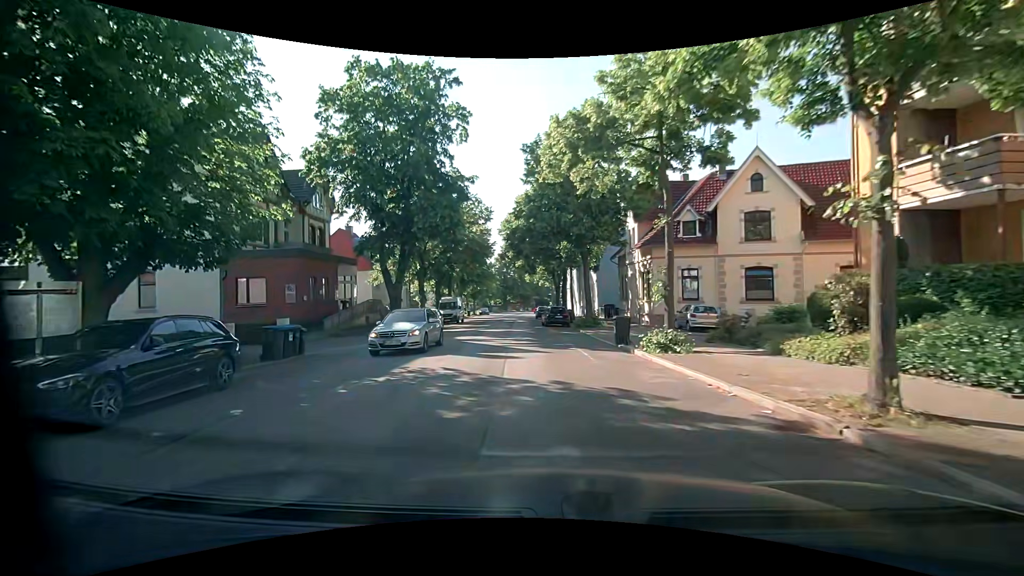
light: Day
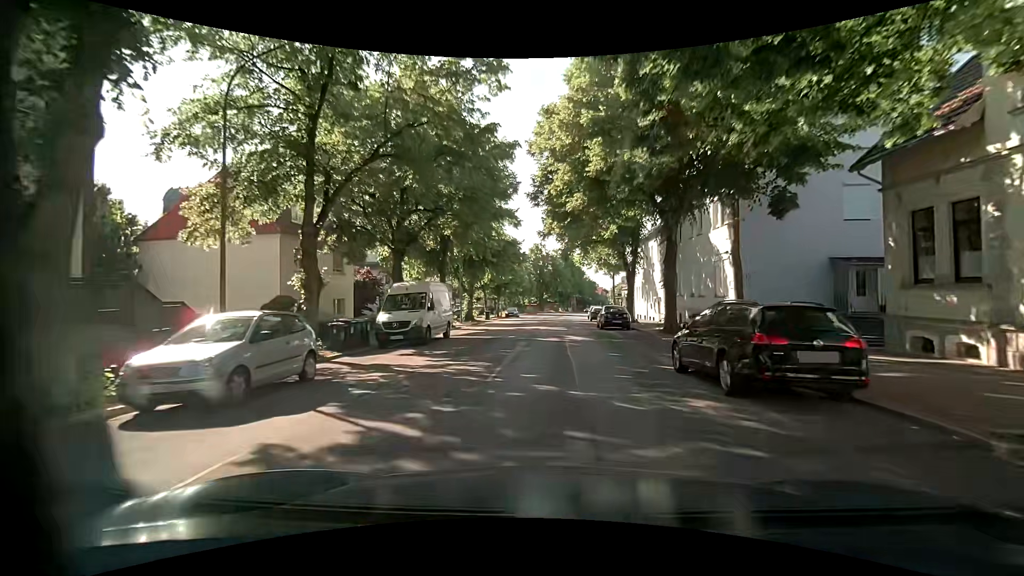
(-2.4, +28.0) m; -5°
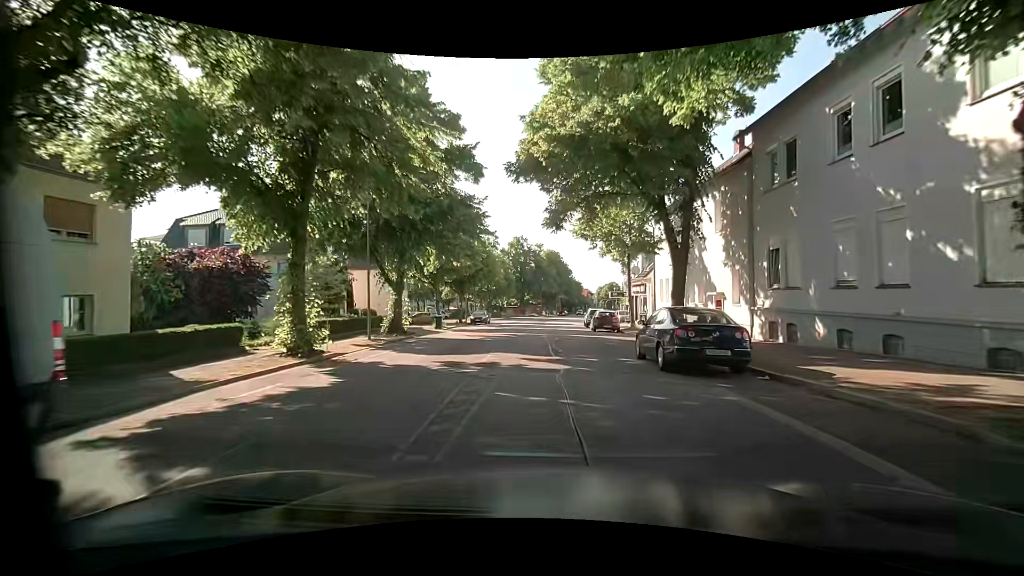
(+0.4, +19.1) m; +3°
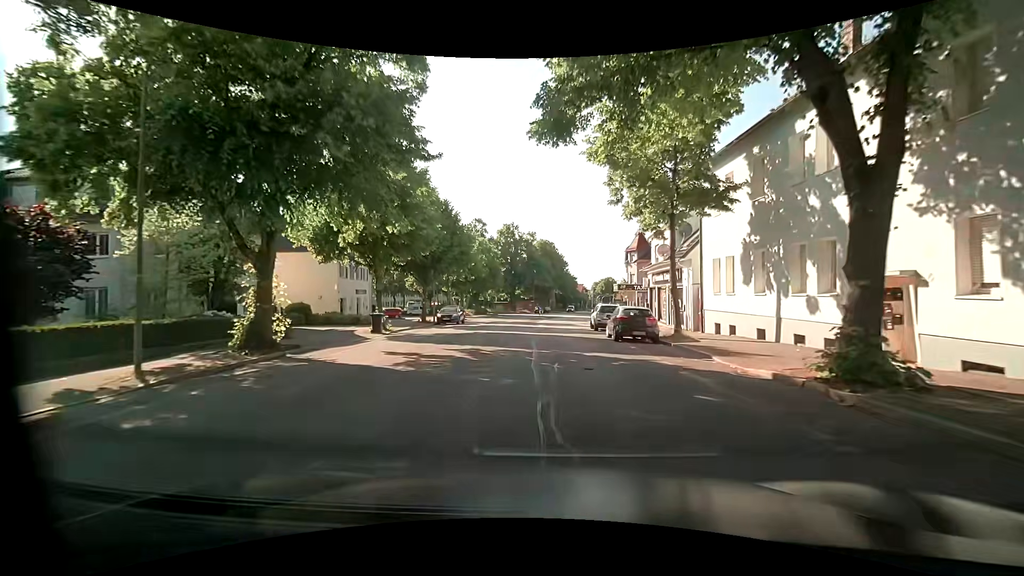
(-0.1, +13.3) m; 0°
(0, +10) (0, +20) (0, +30) (+1, +40) (+1, +50) (+2, +60) (+3, +70) (+4, +80) (+6, +90) (+7, +100) m
